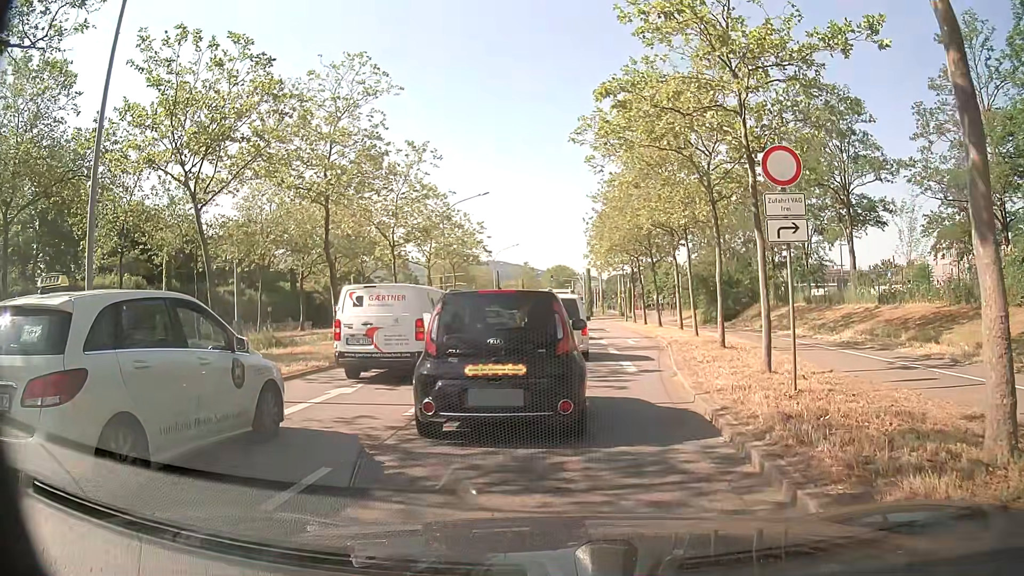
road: primary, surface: asphalt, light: Day
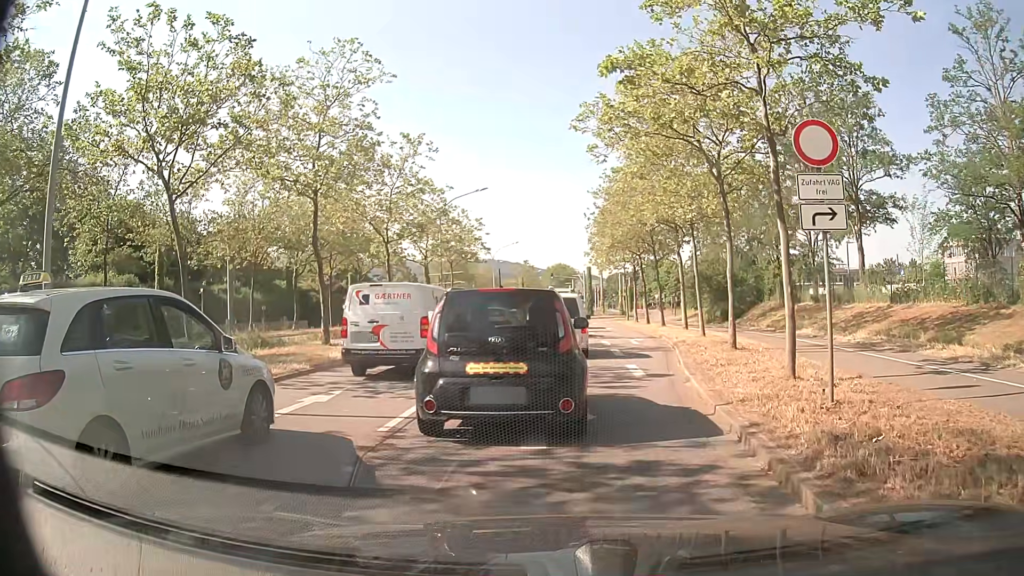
(0.0, +1.3) m; 0°
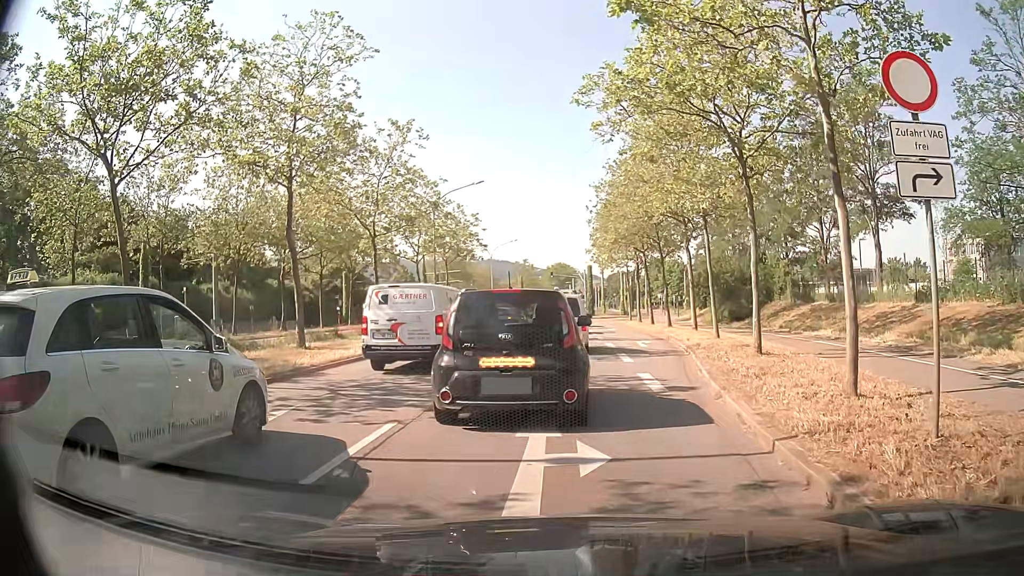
(+0.1, +2.4) m; +2°
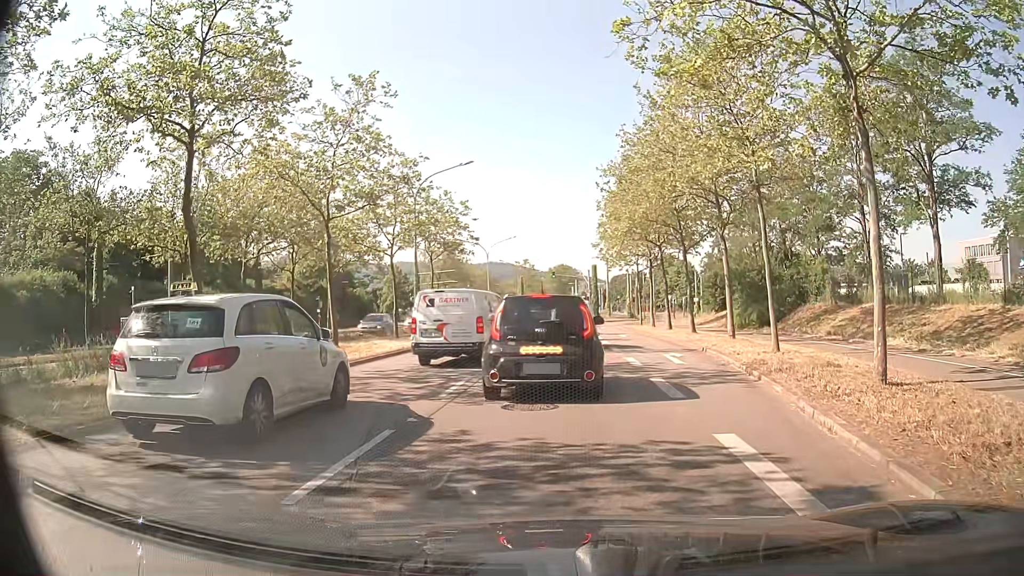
(-0.1, +6.8) m; -1°
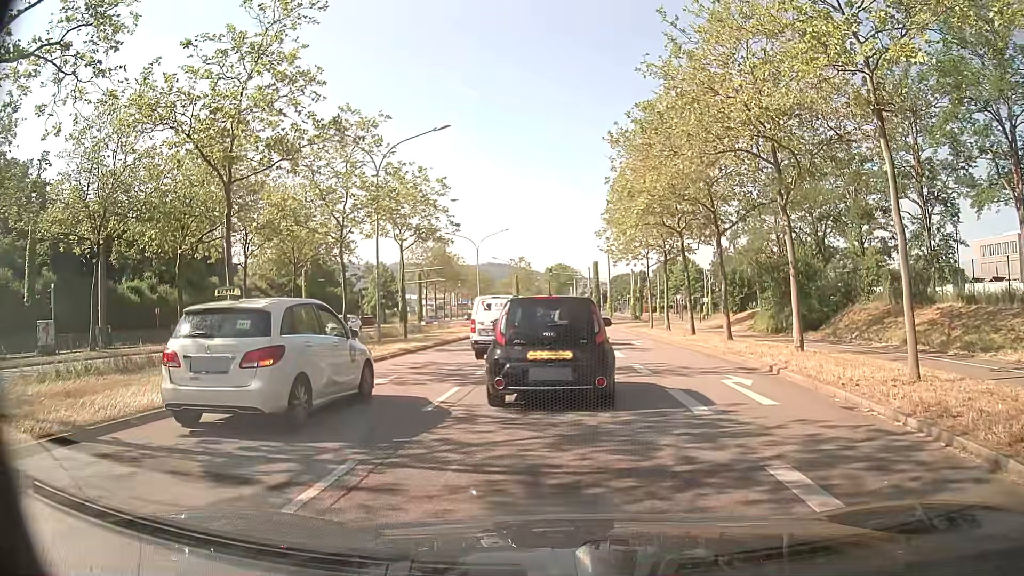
(0.0, +7.7) m; 0°
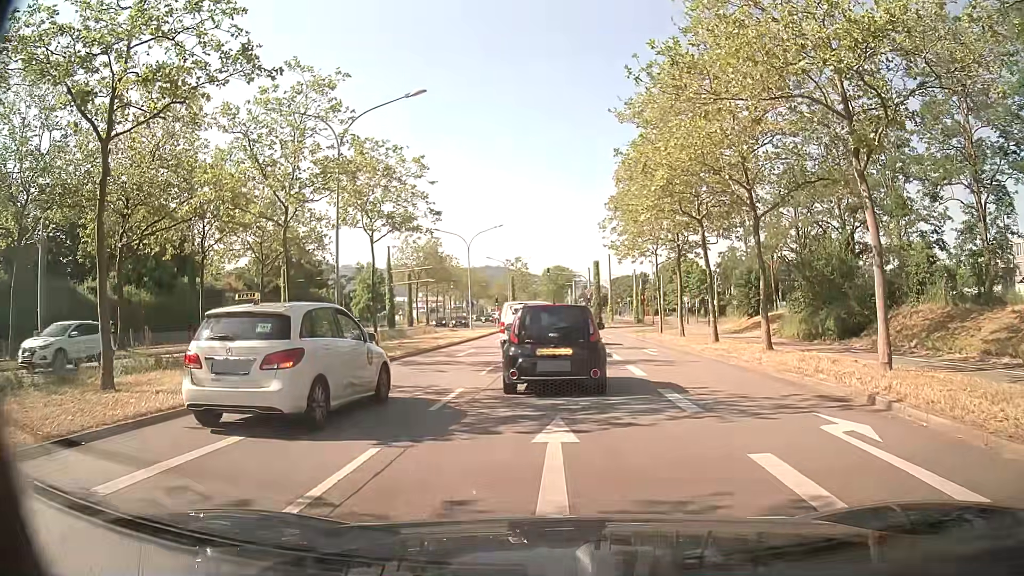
(0.0, +5.6) m; +1°
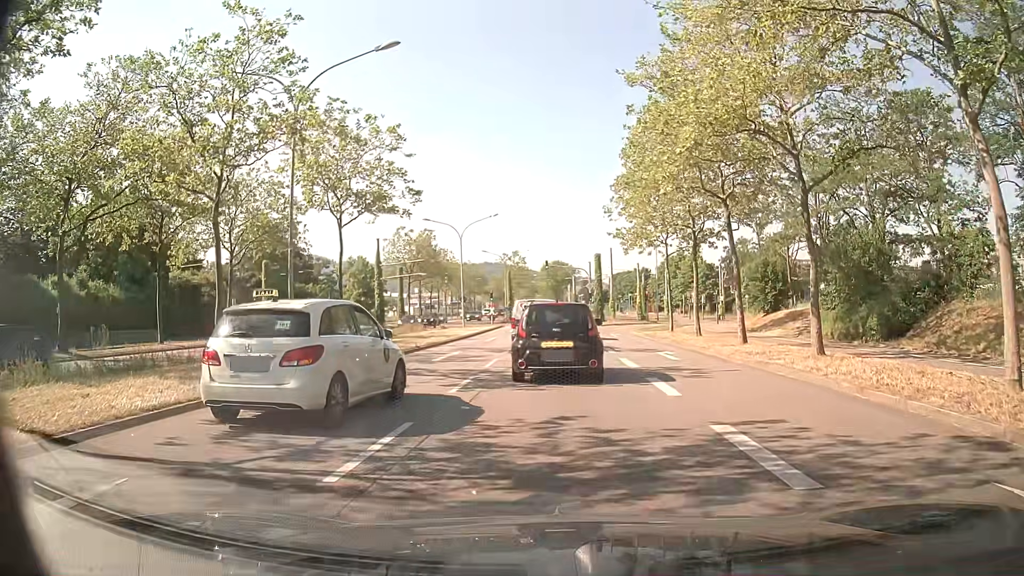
(0.0, +4.5) m; -1°
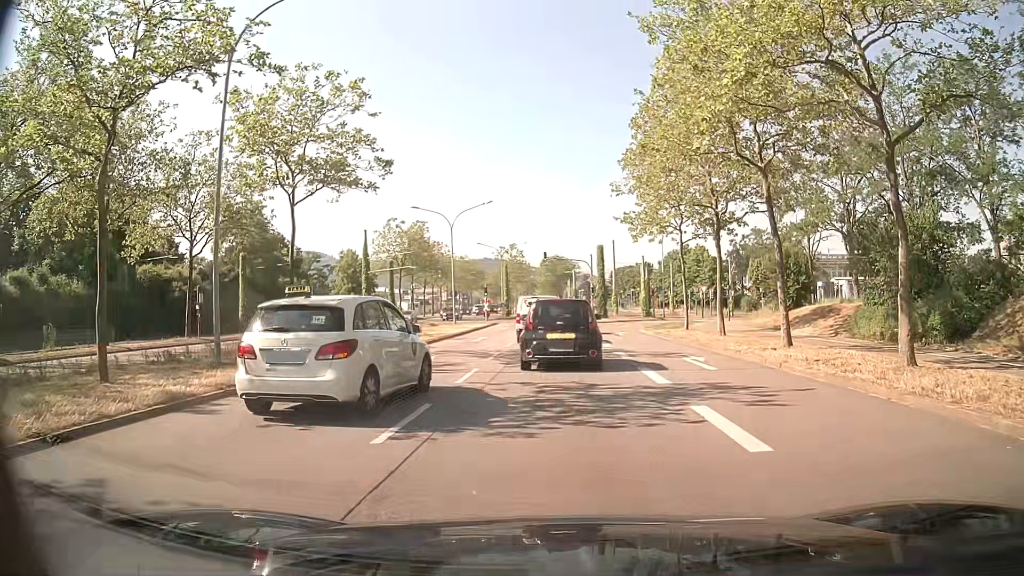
(0.0, +4.9) m; +1°
(0, +10) (0, +20) (0, +30) (0, +40) (-1, +50) (-1, +60) (-1, +70) (-1, +80) (-2, +90) (-2, +100) m
